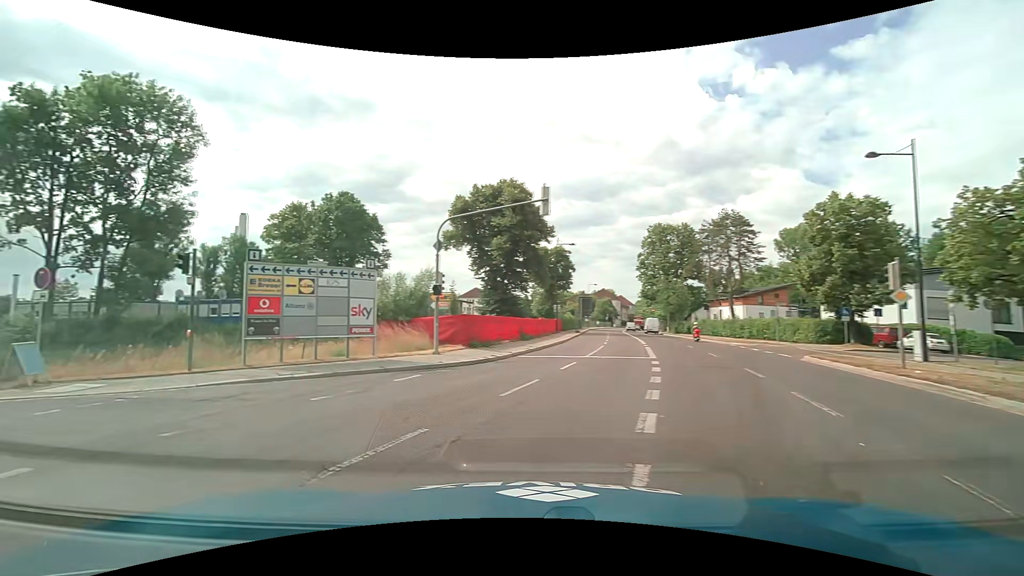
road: secondary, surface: asphalt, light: Day
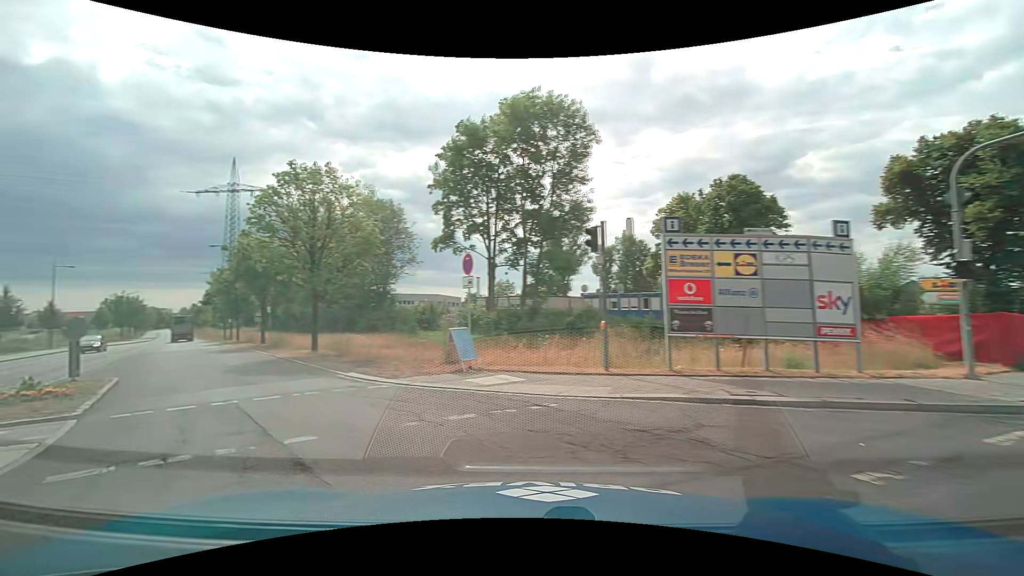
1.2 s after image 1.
(-2.0, +4.9) m; -43°
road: tertiary
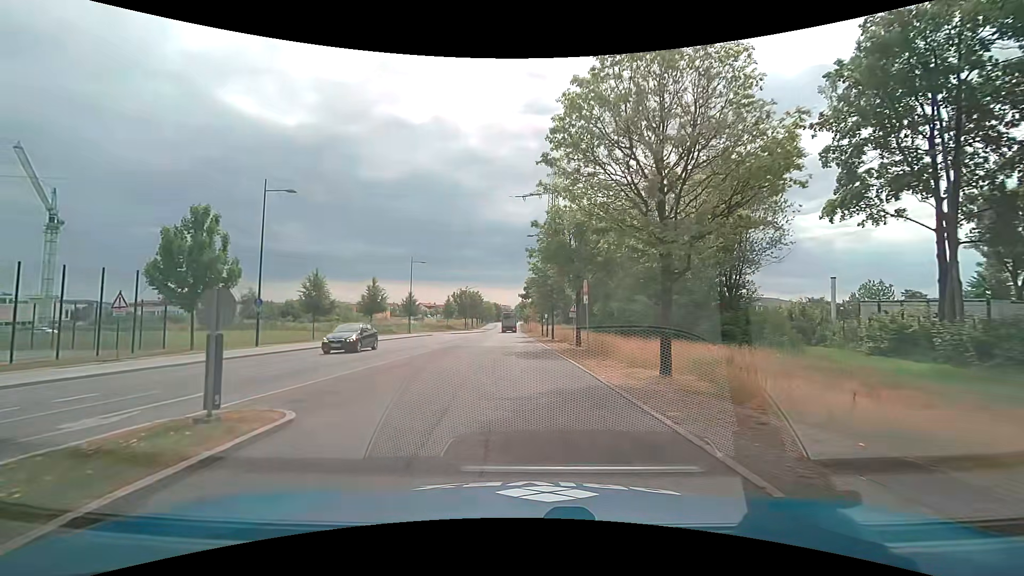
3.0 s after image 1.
(-4.5, +11.3) m; -34°
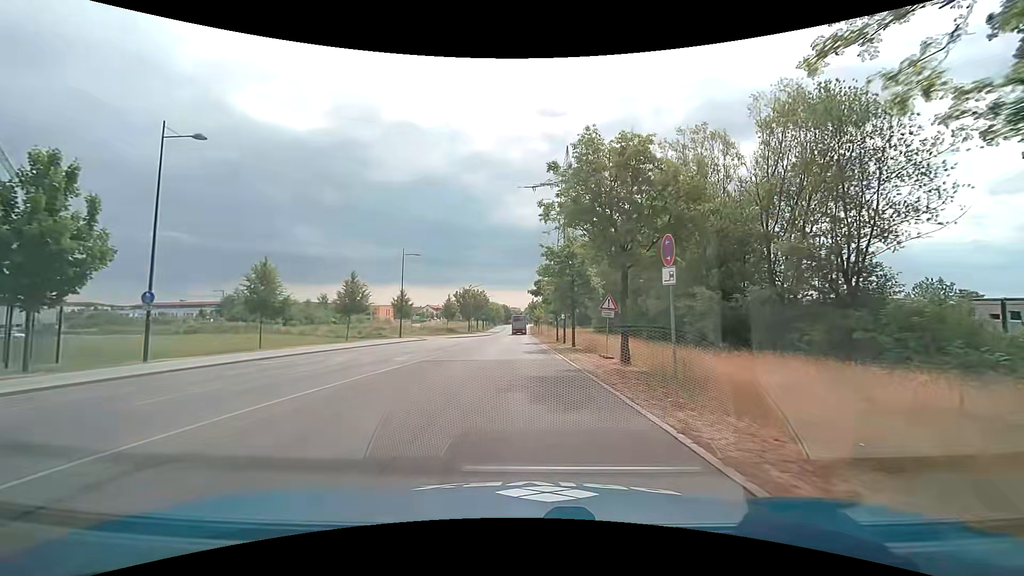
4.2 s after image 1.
(-0.1, +10.6) m; -1°
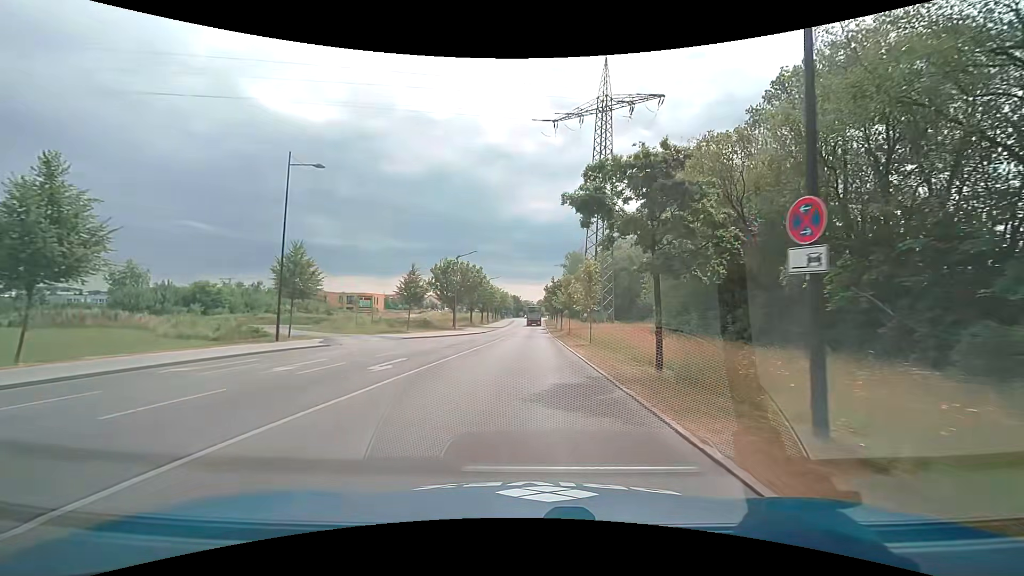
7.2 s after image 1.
(-0.4, +32.7) m; -1°
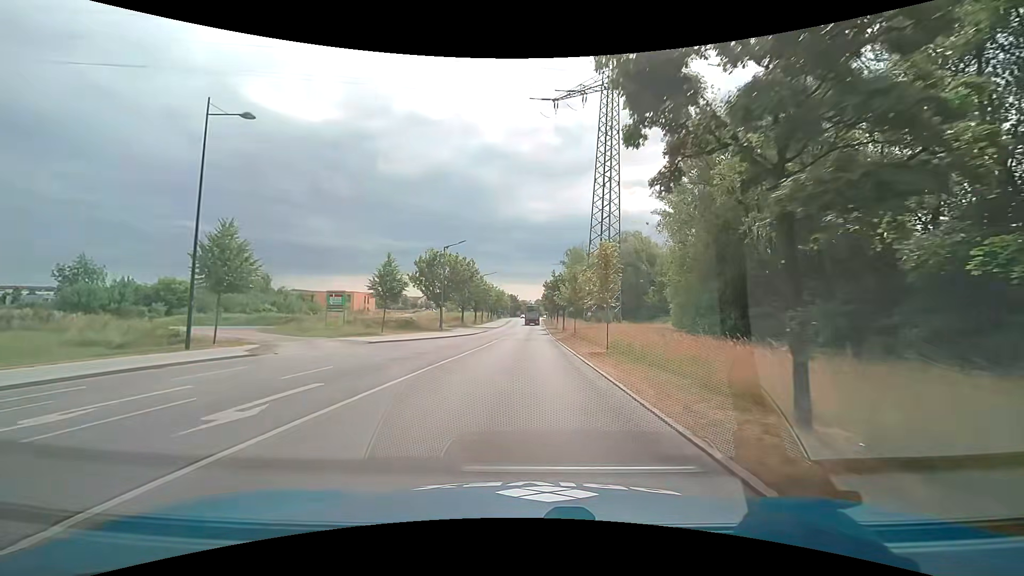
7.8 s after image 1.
(+0.1, +7.3) m; 0°
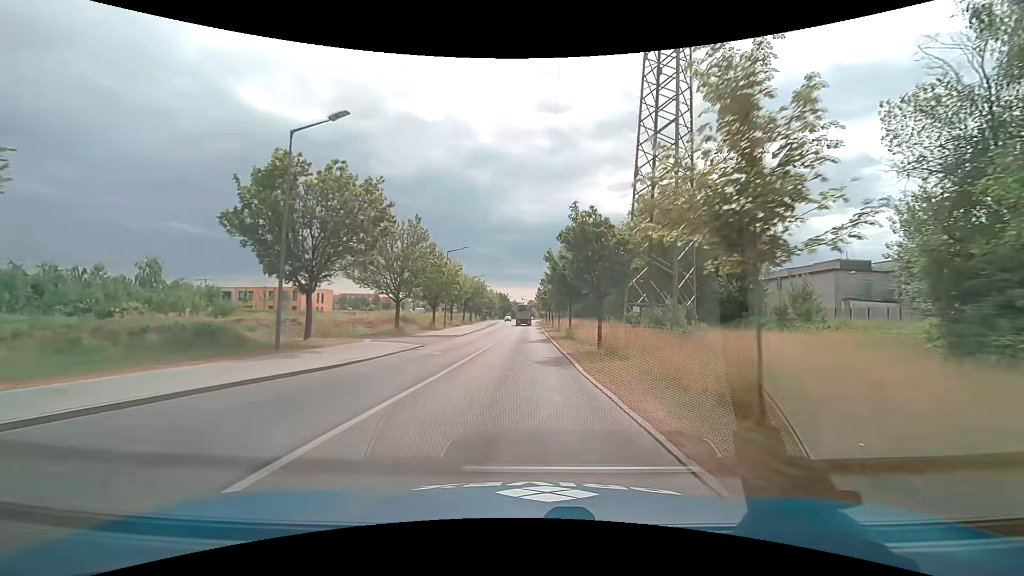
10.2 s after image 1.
(+0.4, +30.4) m; +1°
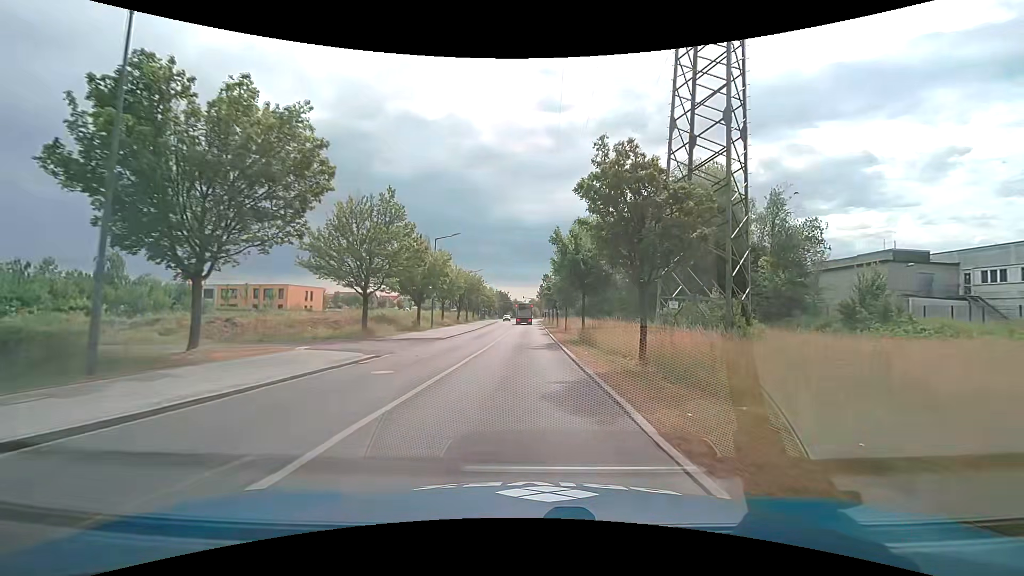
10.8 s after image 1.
(0.0, +7.7) m; 0°
(0, +10) (0, +20) (0, +30) (0, +40) (0, +50) (0, +60) (0, +70) (0, +80) (+1, +90) (+1, +100) m
